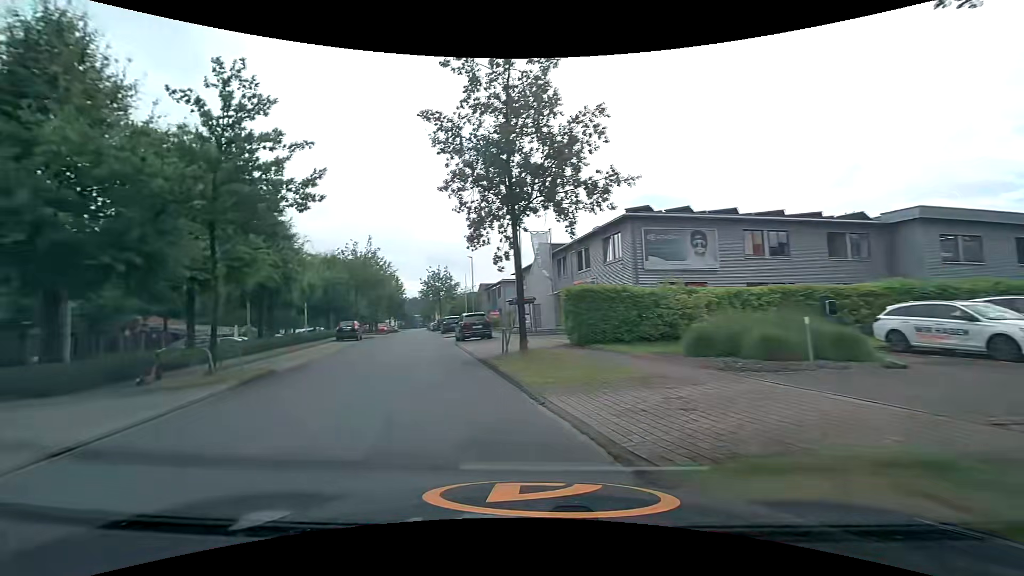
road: unclassified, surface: asphalt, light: Day
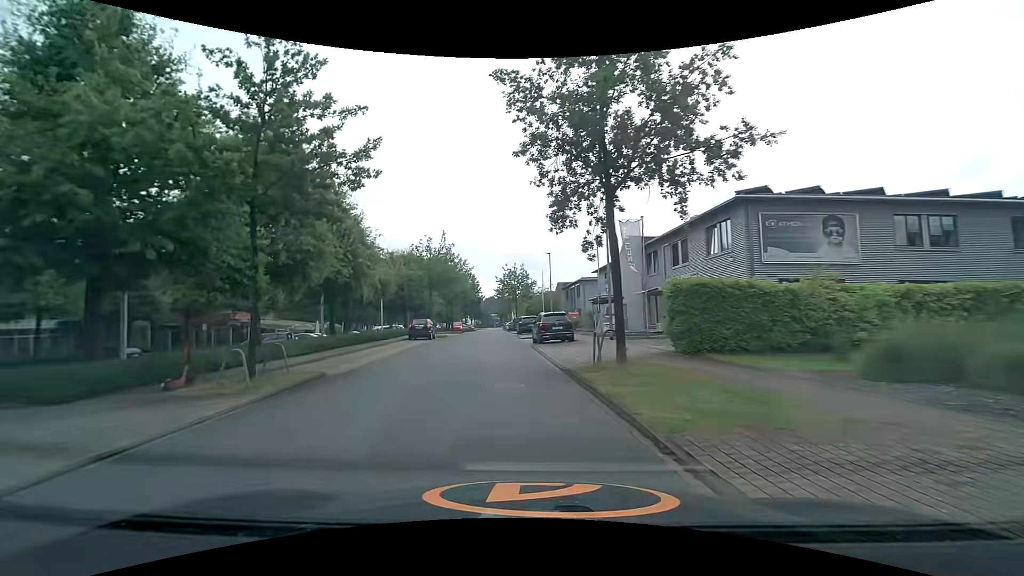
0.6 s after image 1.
(-0.3, +3.3) m; -9°
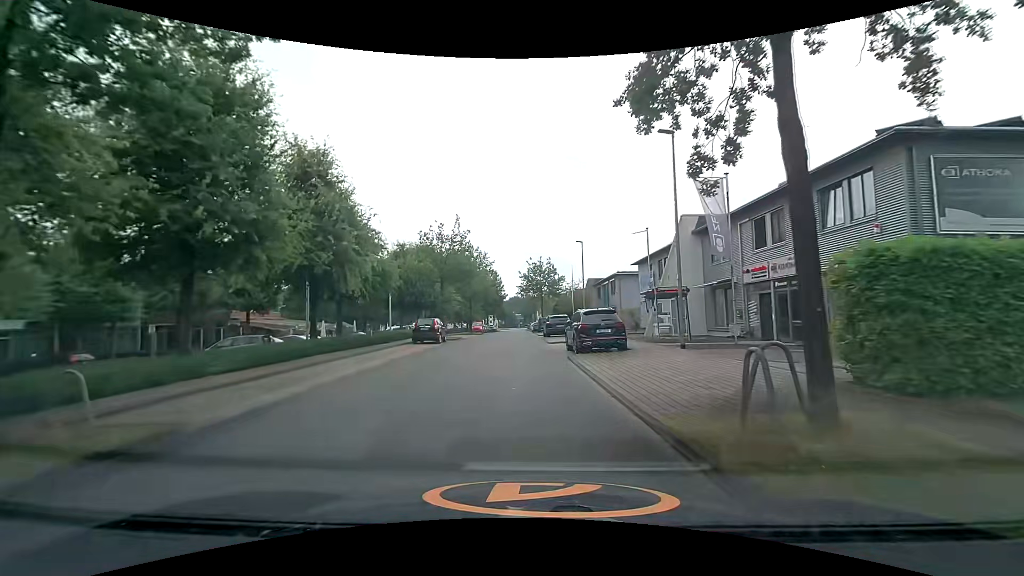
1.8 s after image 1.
(-0.3, +7.3) m; -3°
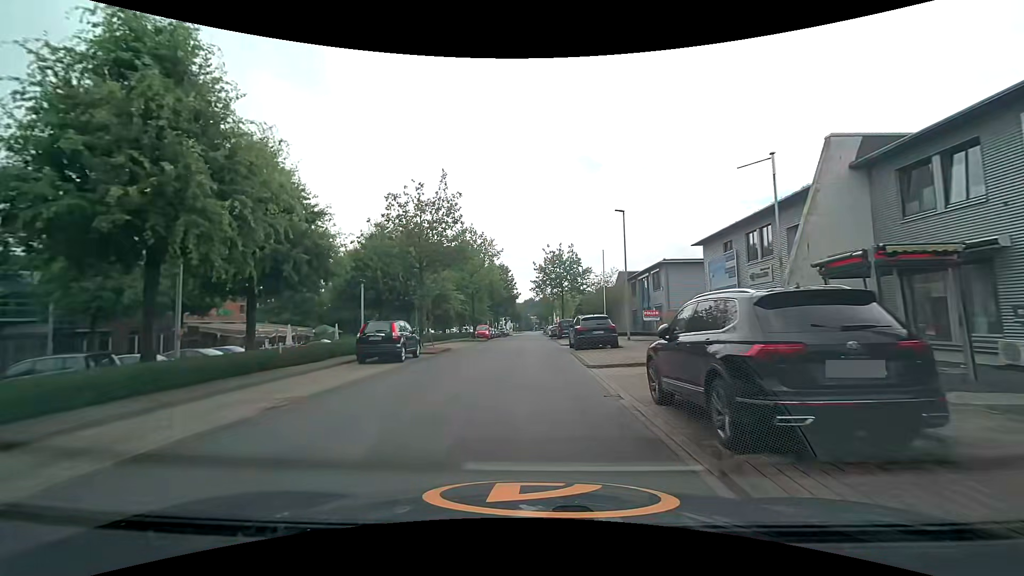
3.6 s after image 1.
(-0.1, +13.1) m; -2°
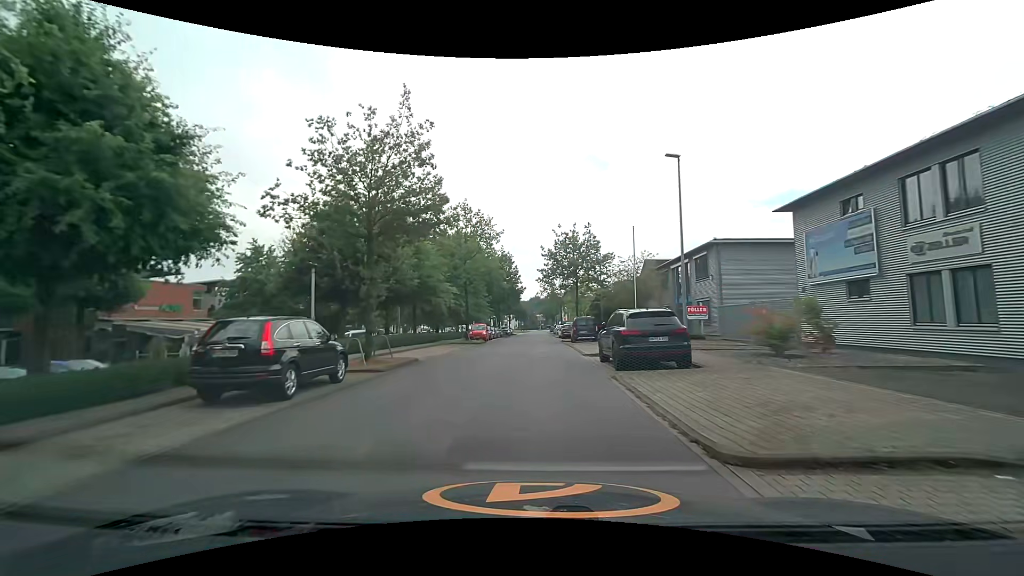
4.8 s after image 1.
(0.0, +9.9) m; -1°
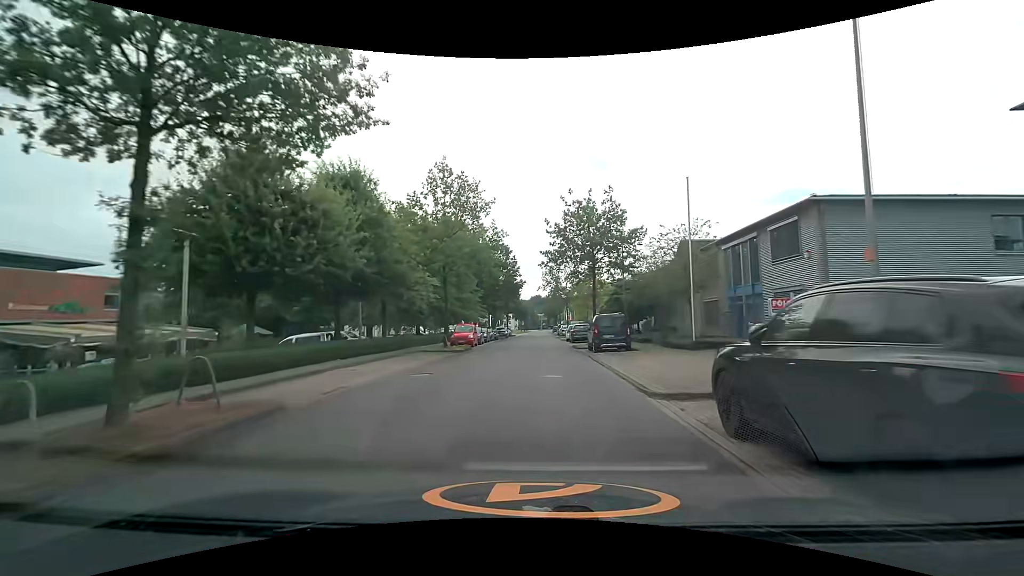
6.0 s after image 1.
(+0.1, +10.9) m; +1°
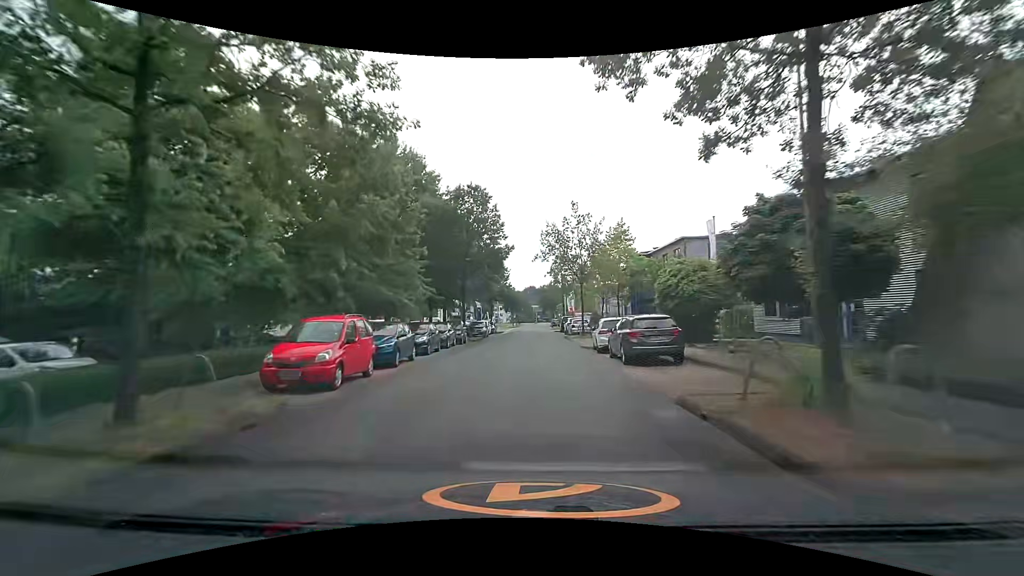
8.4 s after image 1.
(-0.2, +24.4) m; 0°
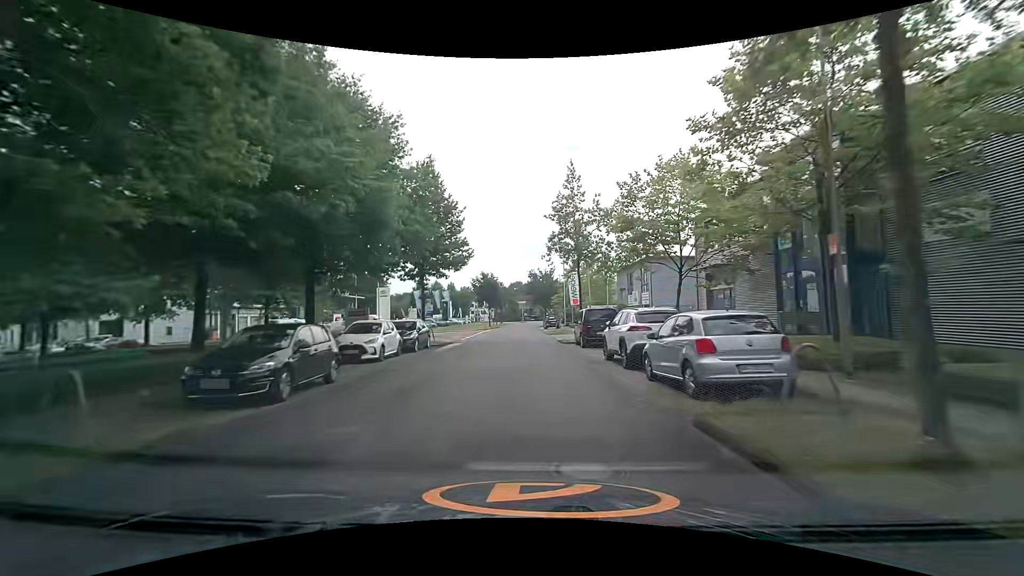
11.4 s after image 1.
(+0.6, +34.0) m; +2°
(0, +10) (0, +20) (0, +30) (0, +40) (0, +50) (-1, +60) (-1, +70) (0, +80) (0, +90) (0, +100) m
